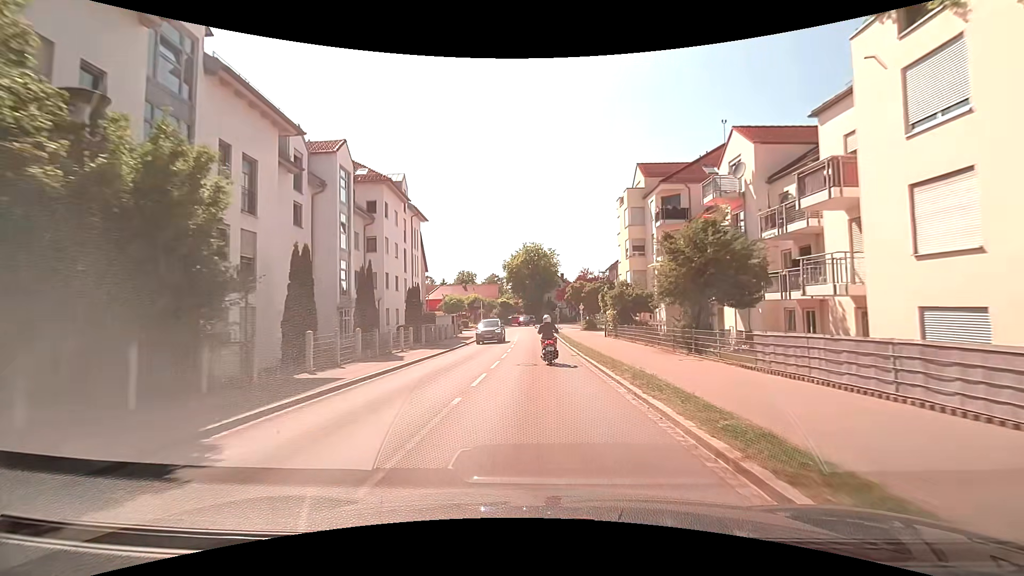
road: tertiary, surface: asphalt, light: Day
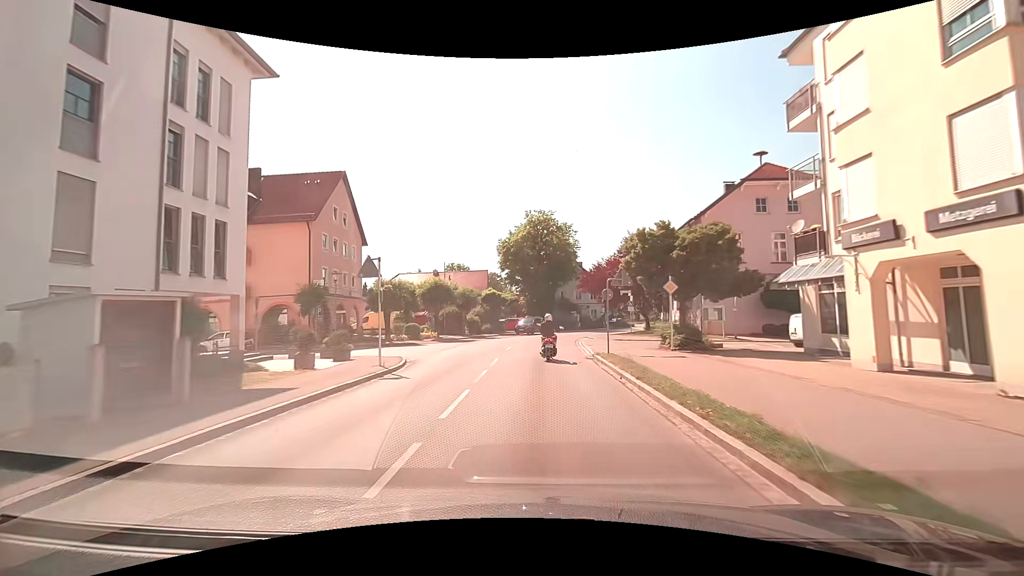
(-0.3, +34.8) m; -1°
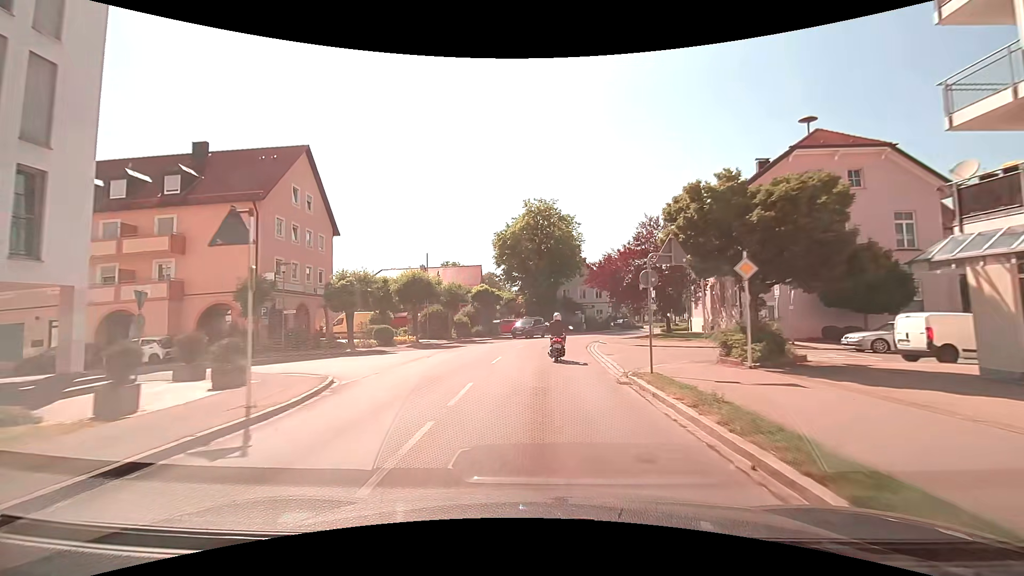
(0.0, +7.4) m; 0°
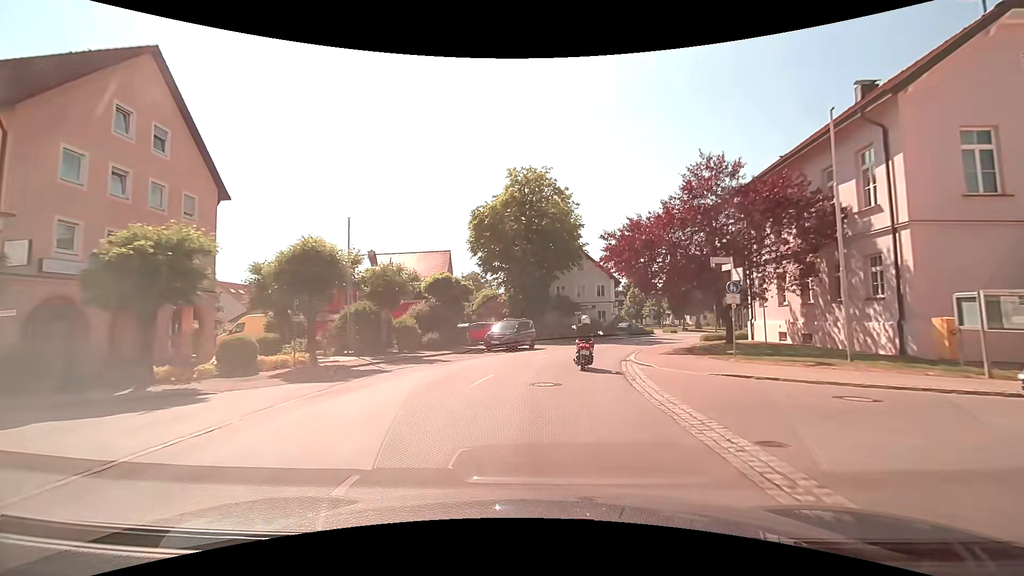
(+0.1, +14.8) m; +1°
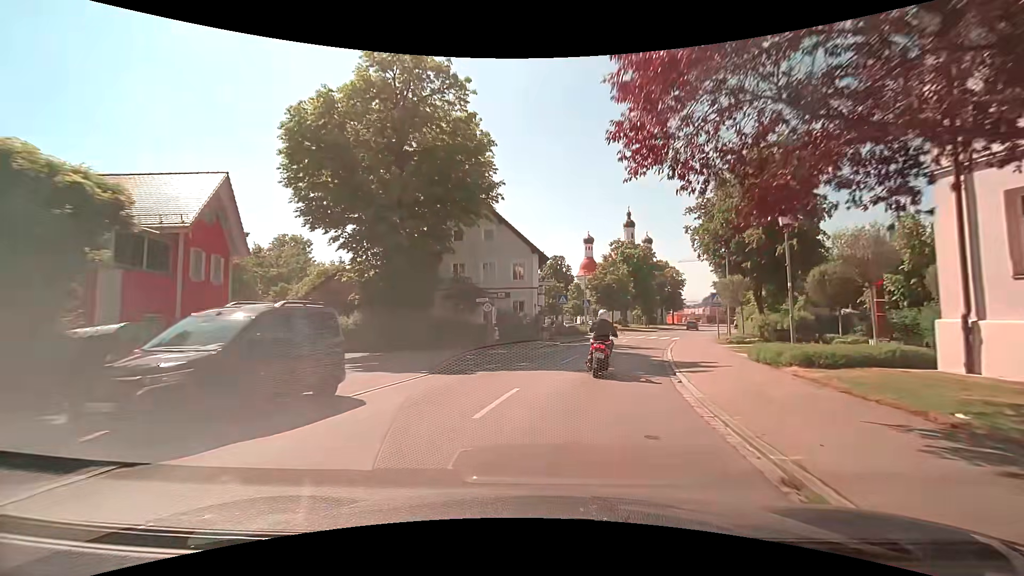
(+1.5, +21.1) m; +10°
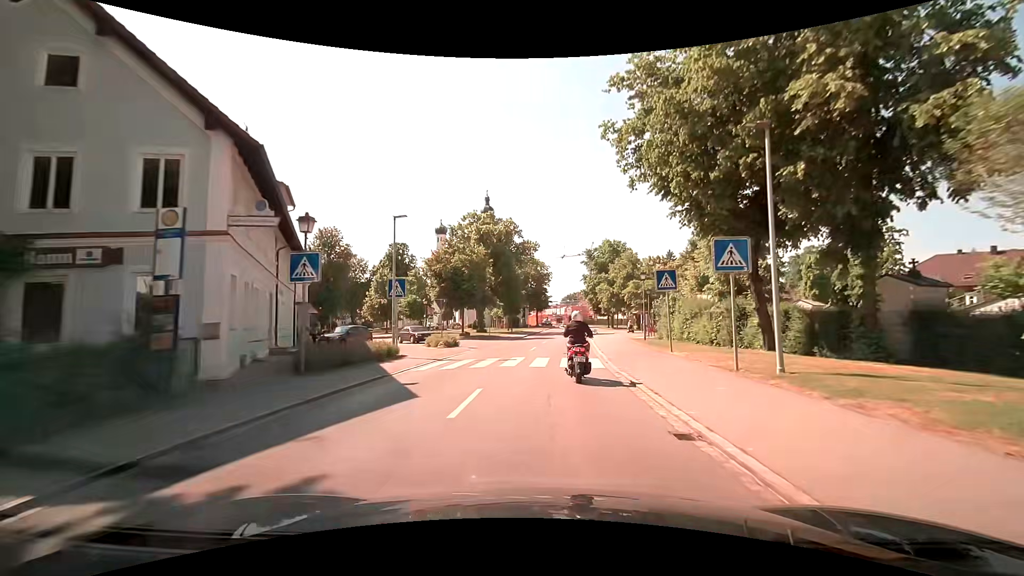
(+4.3, +26.0) m; +16°
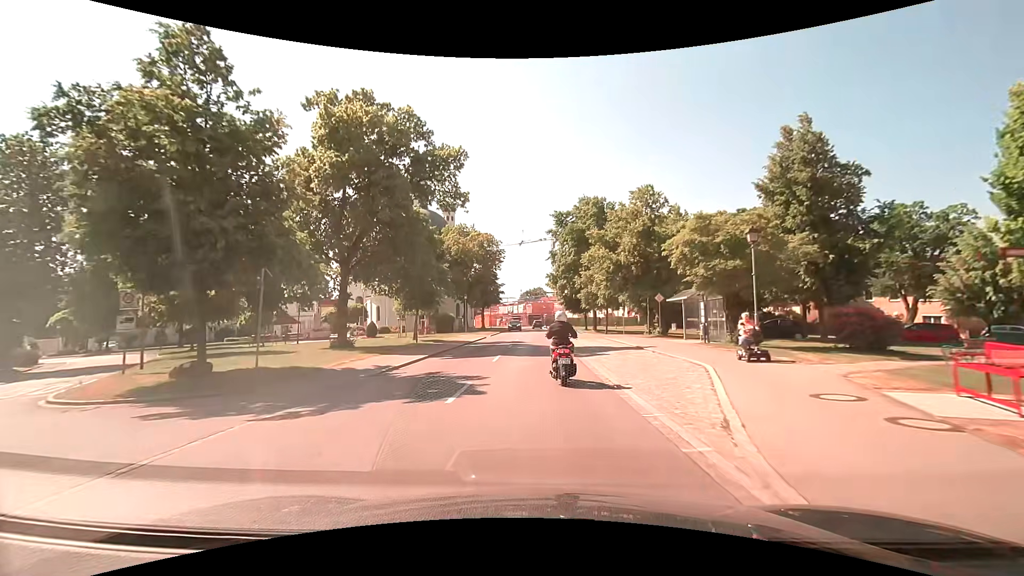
(+2.2, +34.5) m; +6°
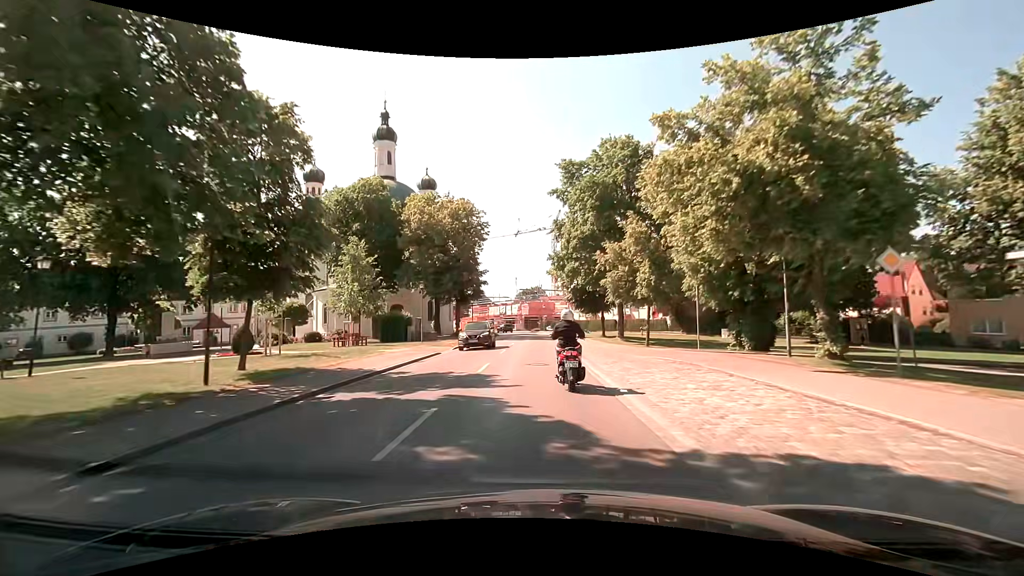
(0.0, +21.6) m; 0°
(0, +10) (0, +20) (0, +30) (0, +40) (0, +50) (0, +60) (-1, +70) (-2, +80) (-6, +89) (-11, +98) m
